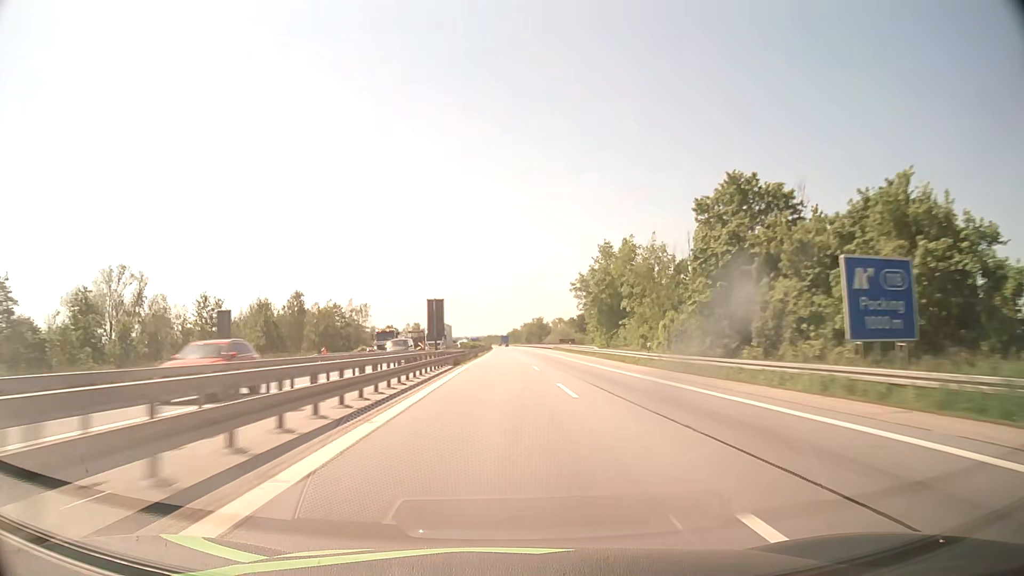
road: motorway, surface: asphalt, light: Day
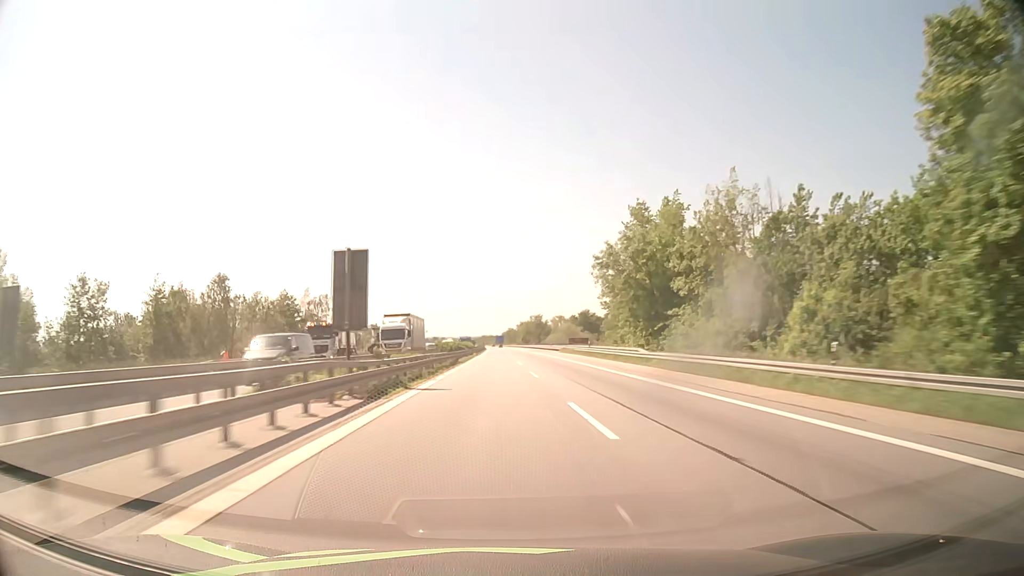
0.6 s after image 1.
(+0.1, +25.4) m; 0°
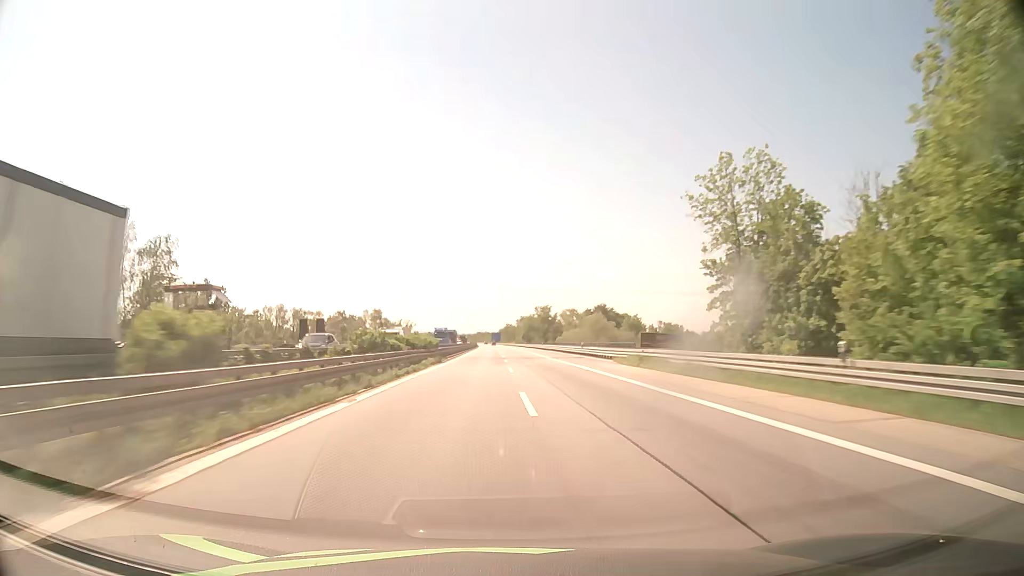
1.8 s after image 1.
(+0.1, +50.9) m; 0°
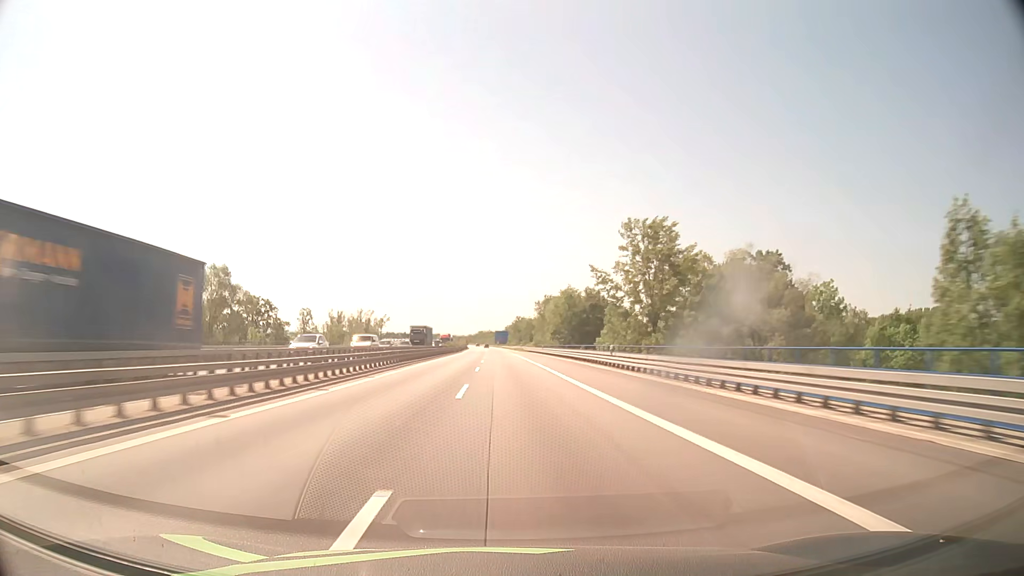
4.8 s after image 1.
(-0.3, +127.3) m; -1°
(0, +10) (0, +20) (0, +30) (0, +40) (0, +50) (0, +60) (-1, +70) (-1, +80) (-1, +90) (-1, +100) m
